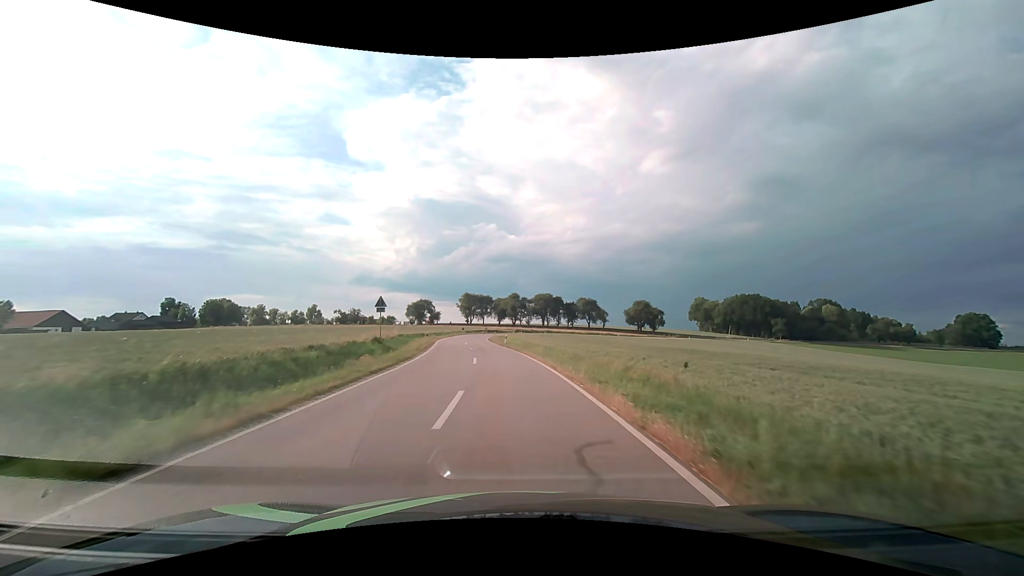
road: tertiary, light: Day
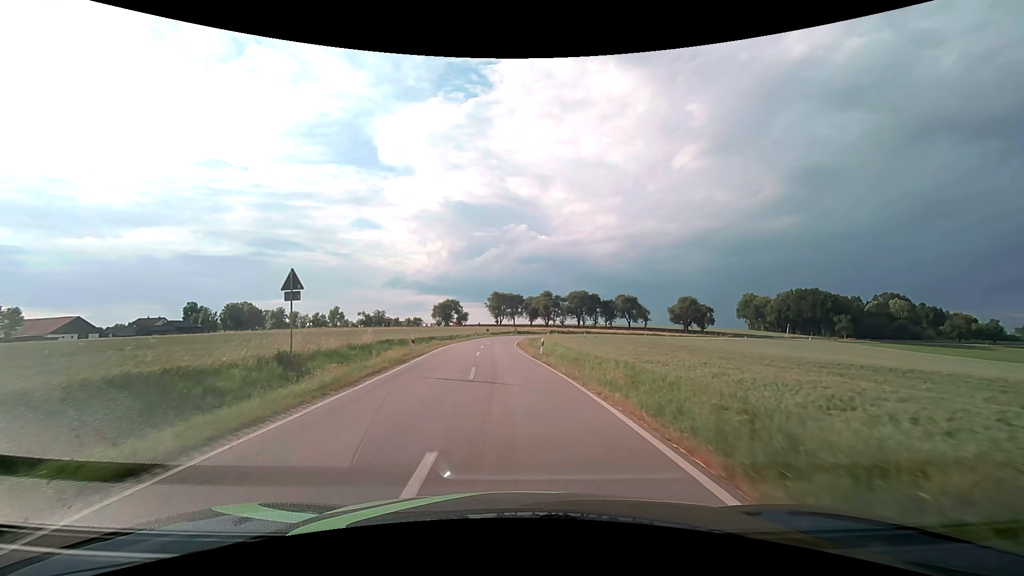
(-0.6, +17.6) m; -4°
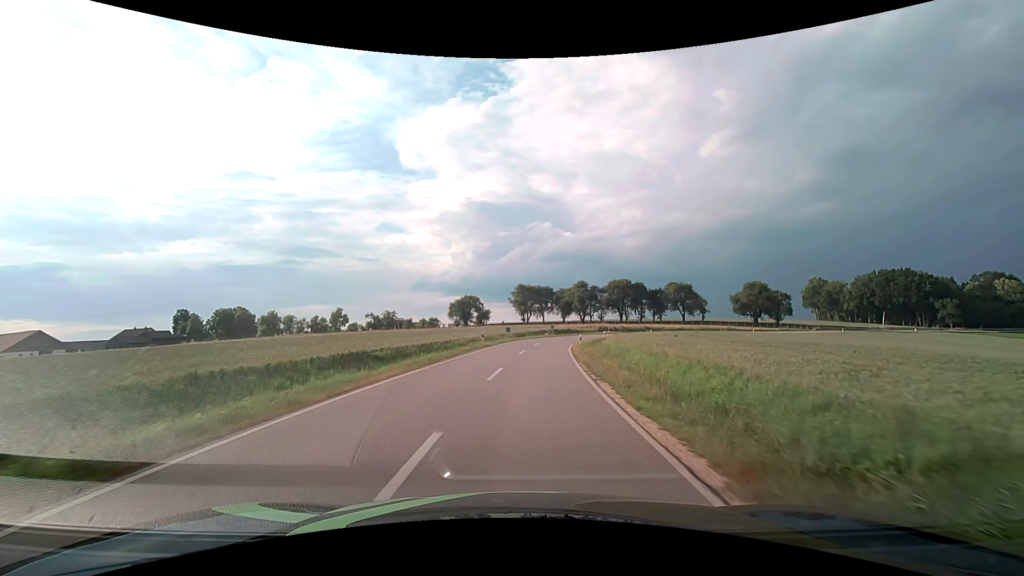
(-1.5, +35.0) m; -3°
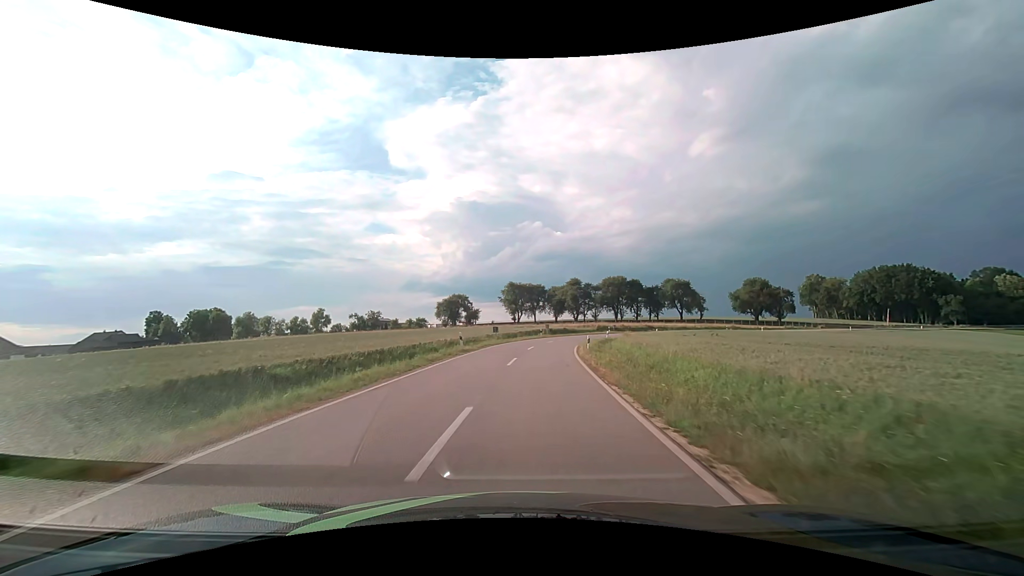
(+0.1, +8.7) m; +1°
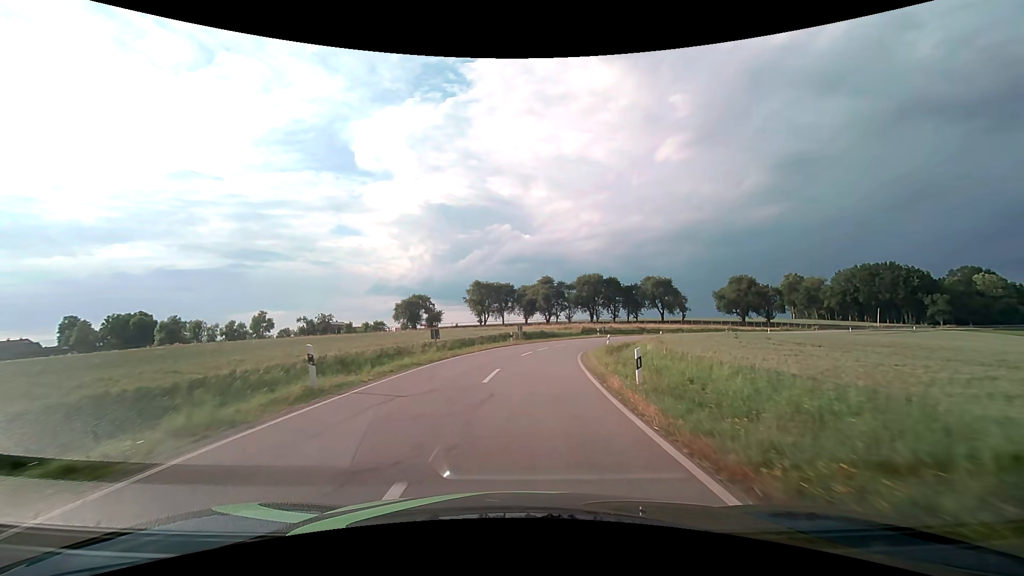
(+0.5, +17.5) m; +4°
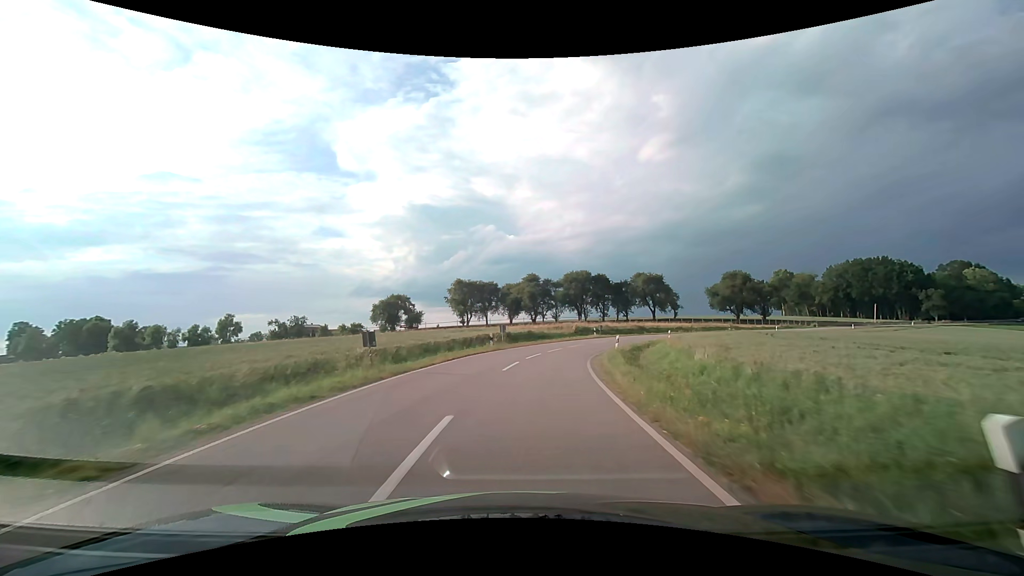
(+0.1, +8.7) m; +2°
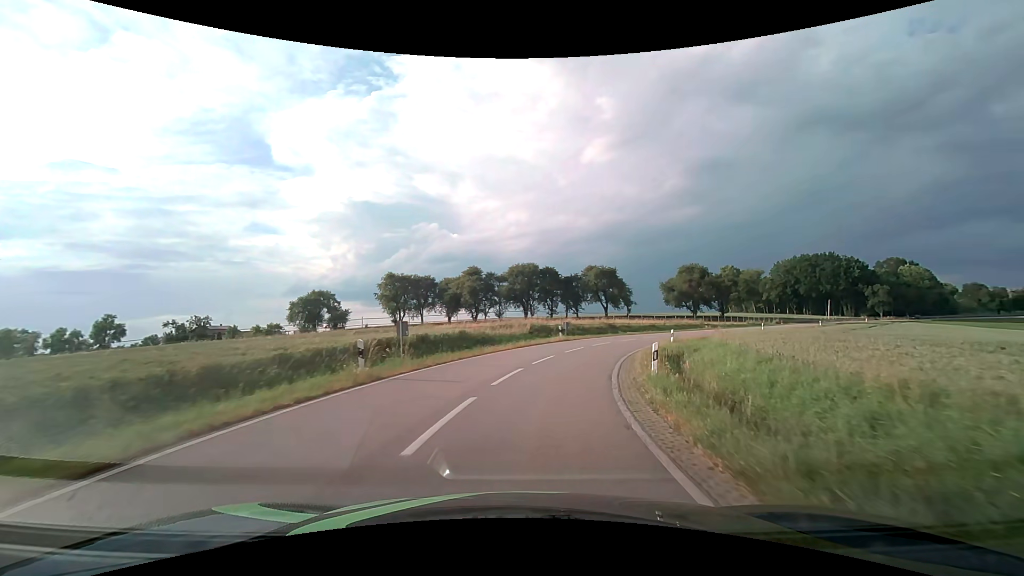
(+0.6, +16.5) m; +6°
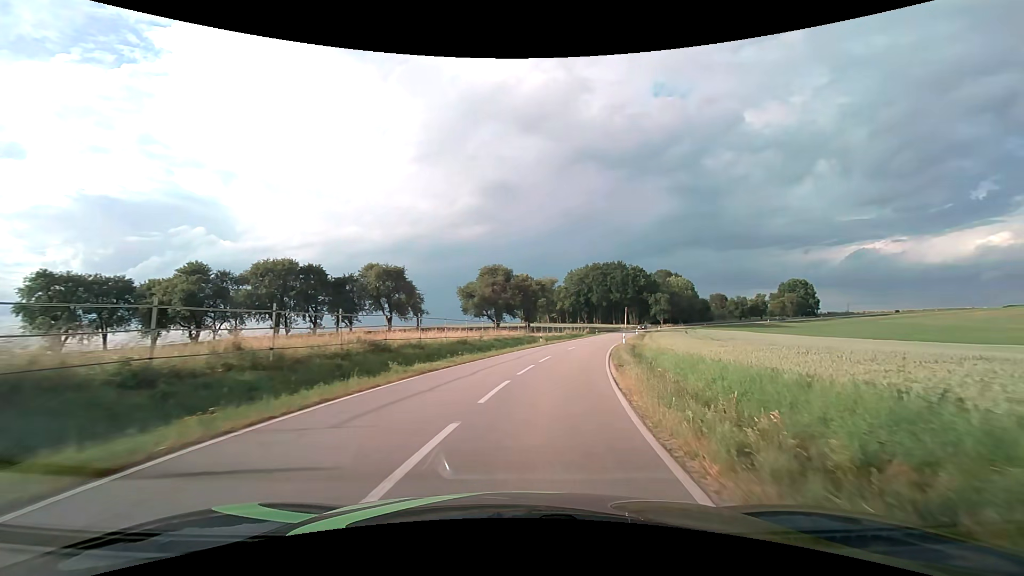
(+5.9, +30.4) m; +24°
(+1, +10) (+2, +20) (+4, +30) (+6, +39) (+8, +49) (+11, +59) (+14, +68) (+16, +78) (+19, +88) (+22, +97) m
